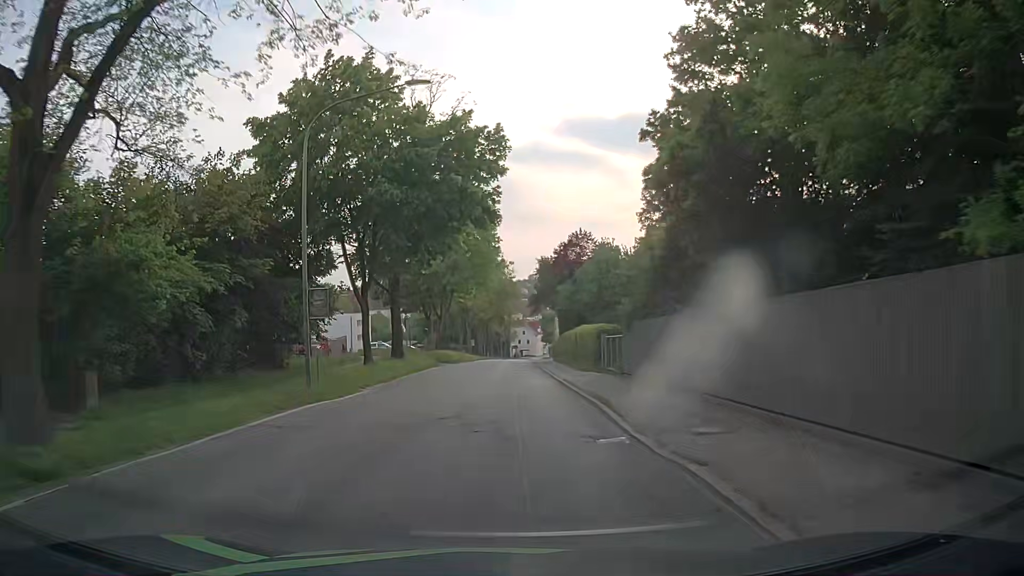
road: secondary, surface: asphalt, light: Day
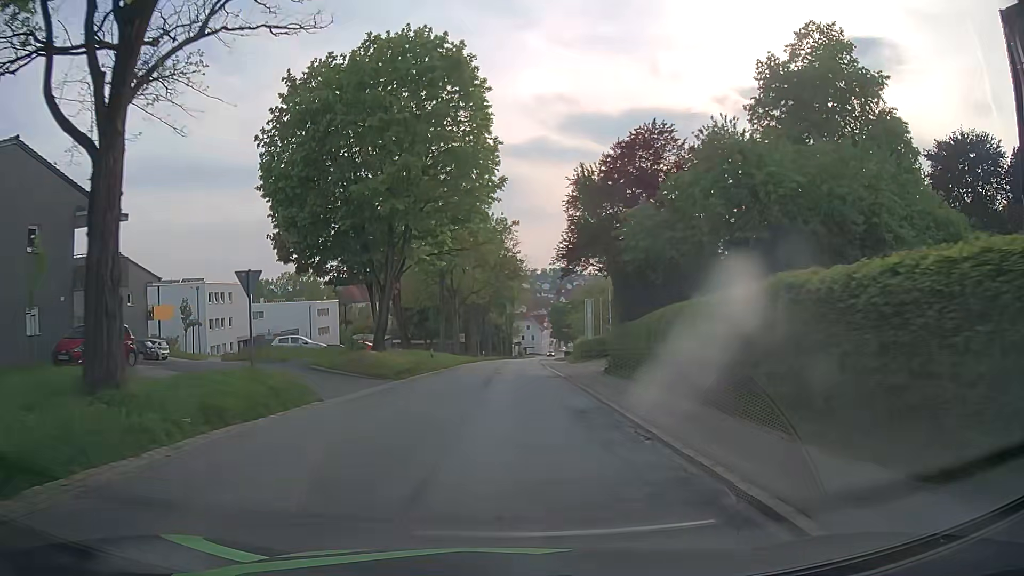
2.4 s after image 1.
(0.0, +29.2) m; 0°
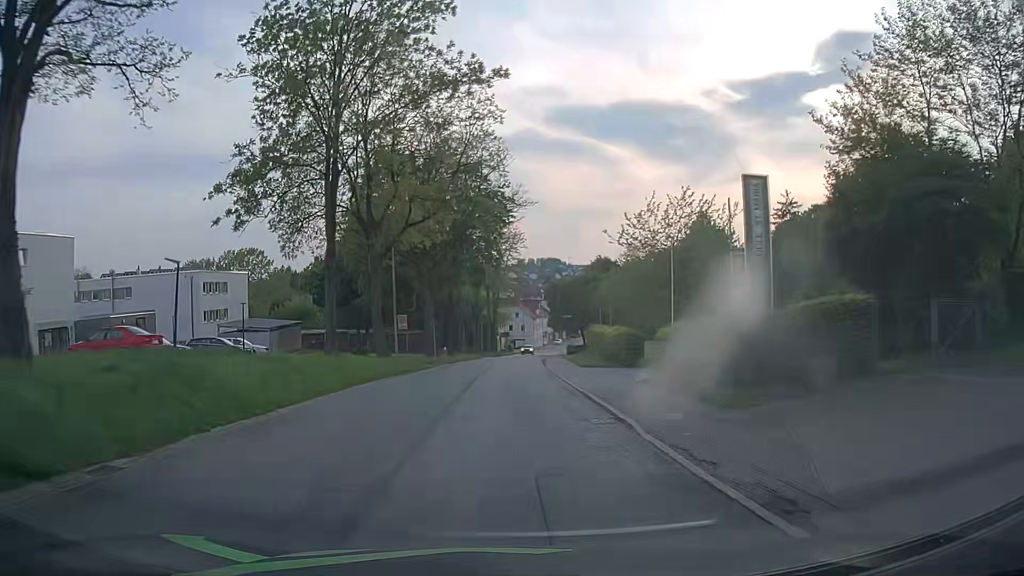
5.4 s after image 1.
(+0.3, +36.7) m; 0°
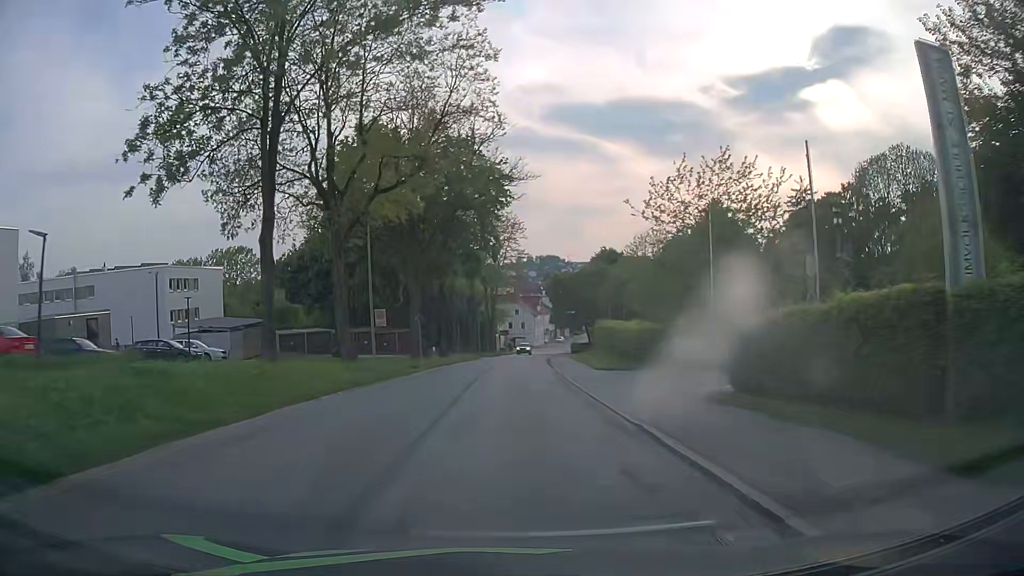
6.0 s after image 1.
(+0.1, +7.4) m; +1°
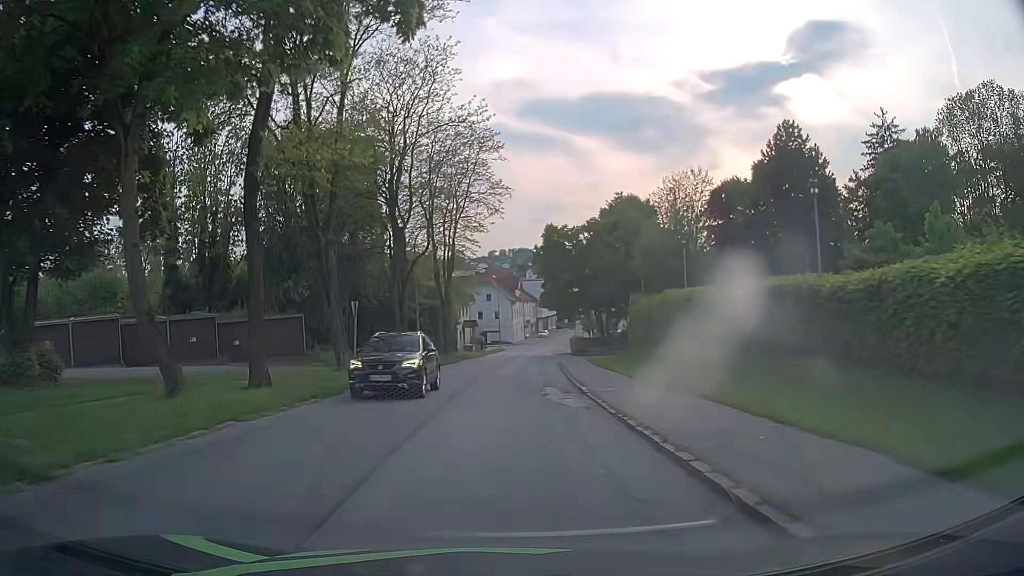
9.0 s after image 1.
(+0.2, +36.9) m; +2°
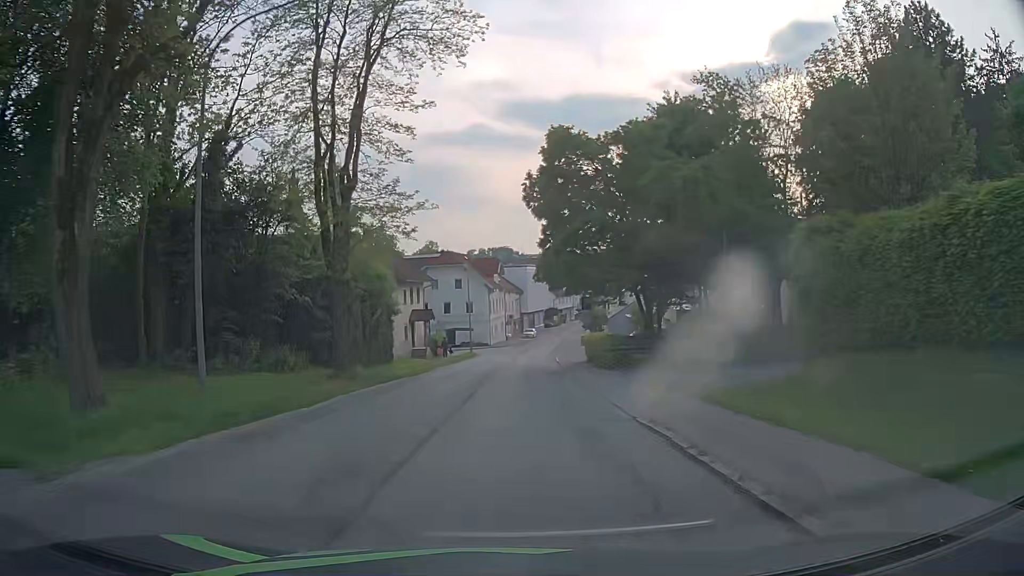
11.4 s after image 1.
(+0.4, +29.3) m; +1°
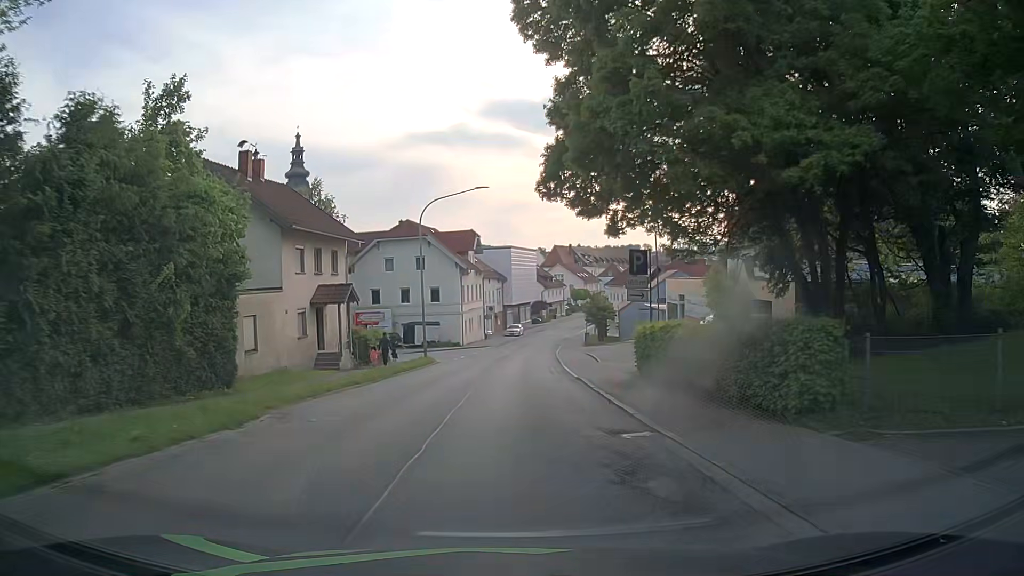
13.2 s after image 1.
(+0.4, +22.0) m; +2°
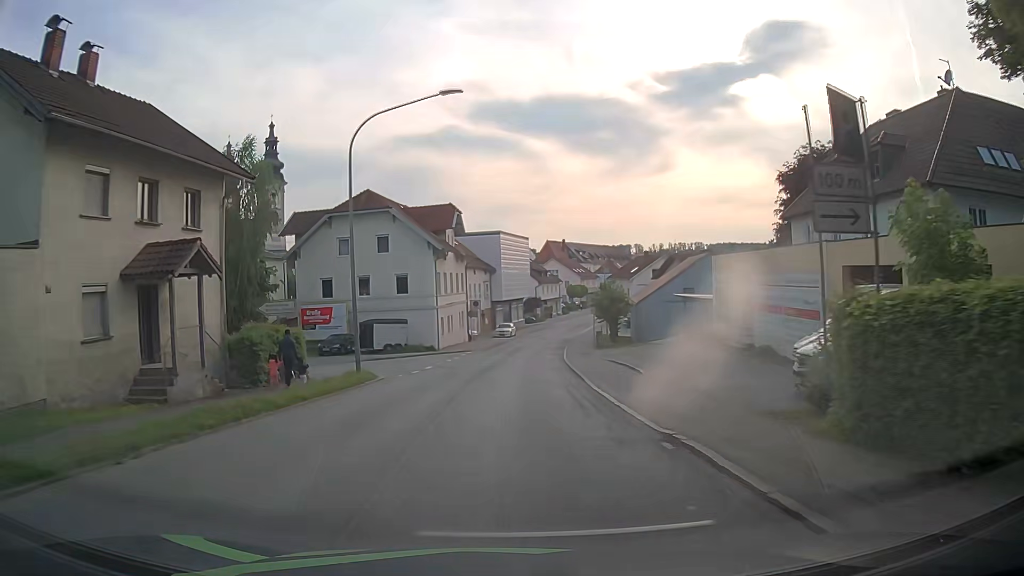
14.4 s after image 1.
(0.0, +14.6) m; 0°
(0, +10) (0, +20) (+1, +30) (+1, +40) (+2, +50) (+3, +60) (+5, +70) (+7, +80) (+9, +89) (+11, +99) m
